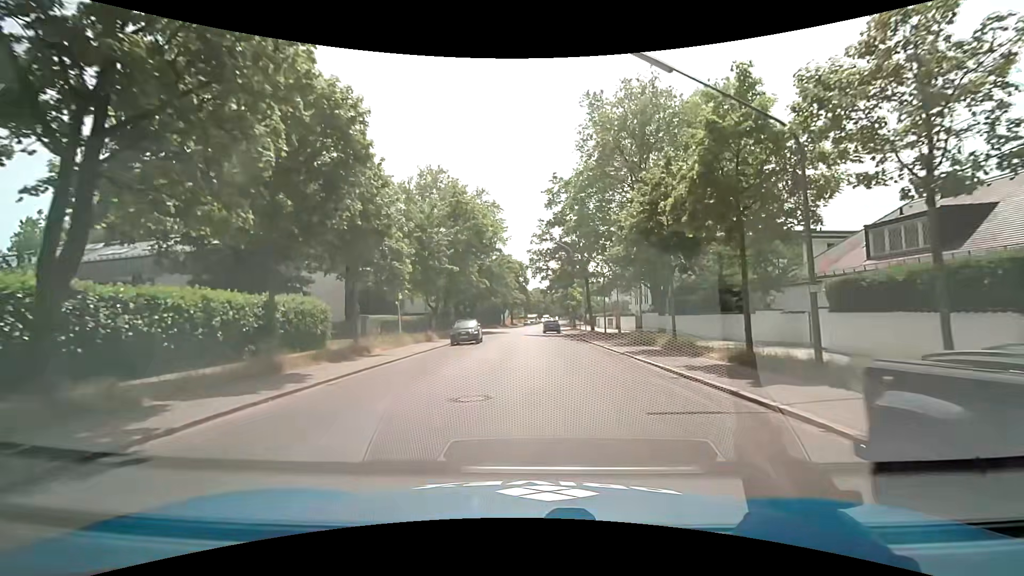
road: residential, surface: asphalt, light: Day
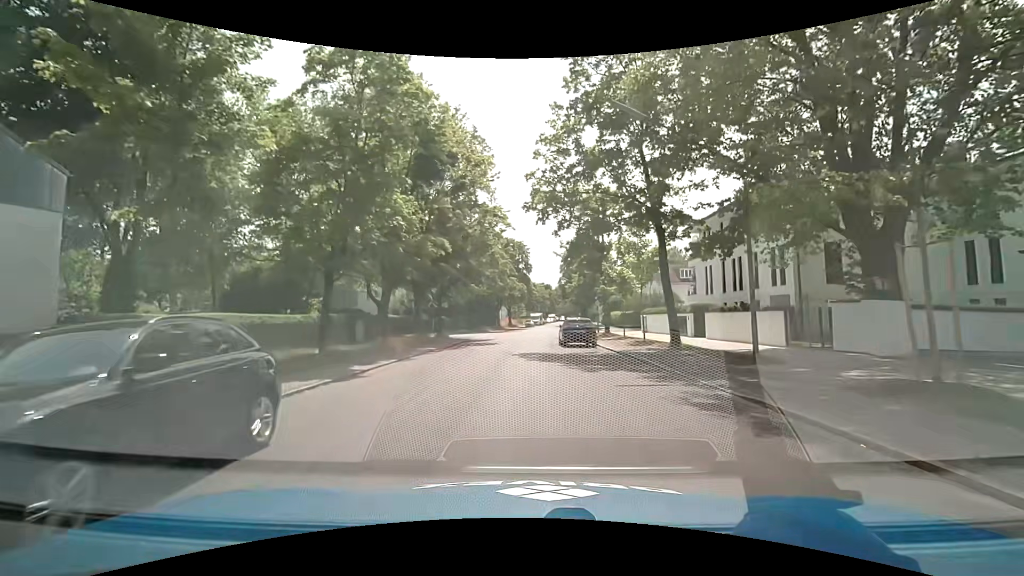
(+0.1, +28.2) m; 0°
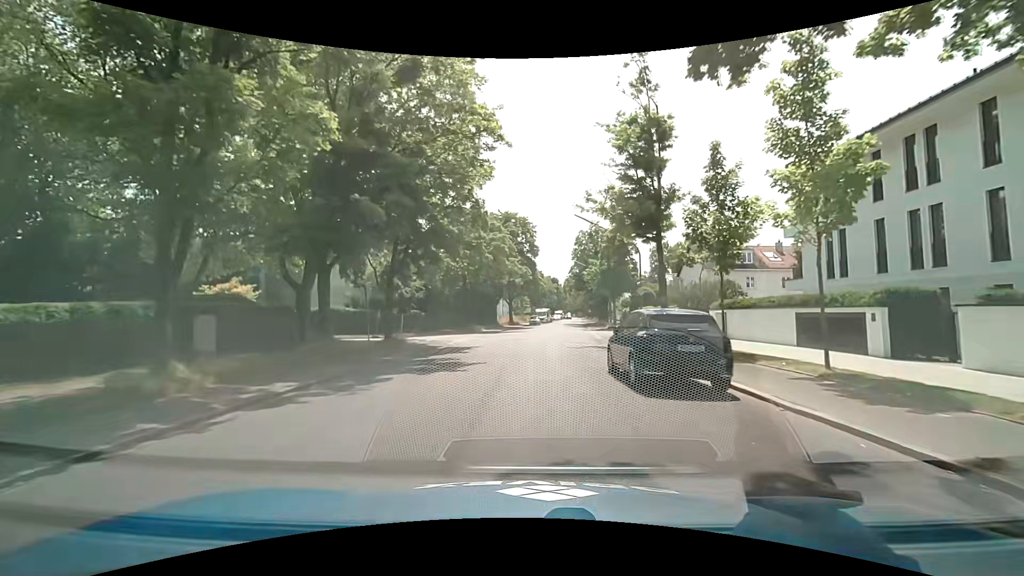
(-0.1, +17.2) m; 0°
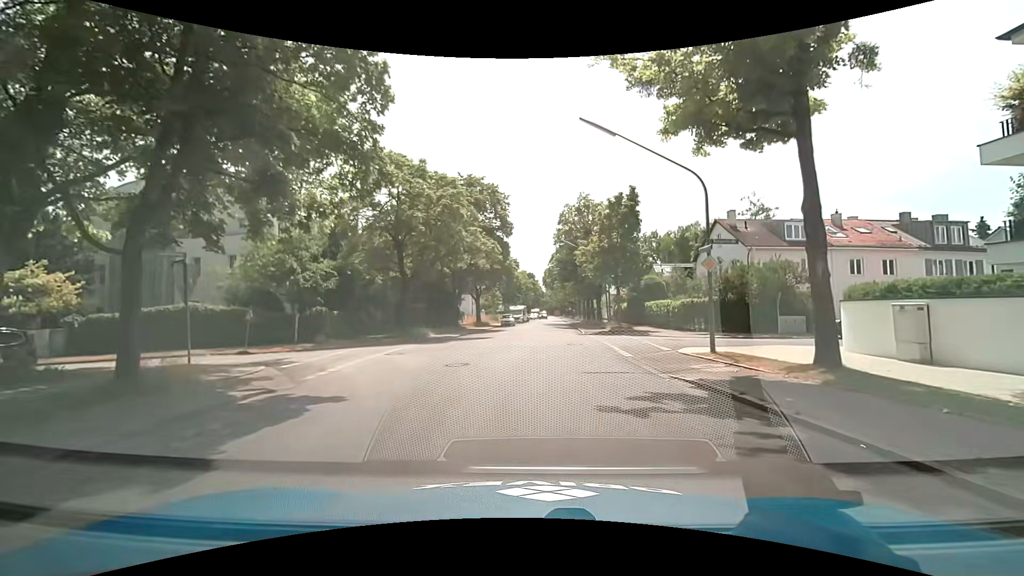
(+0.3, +15.6) m; +2°
(0, +10) (-2, +19) (-11, +24) (-21, +25) (-31, +24) (-41, +24) (-51, +23) (-61, +22) (-70, +20) (-79, +15) m
